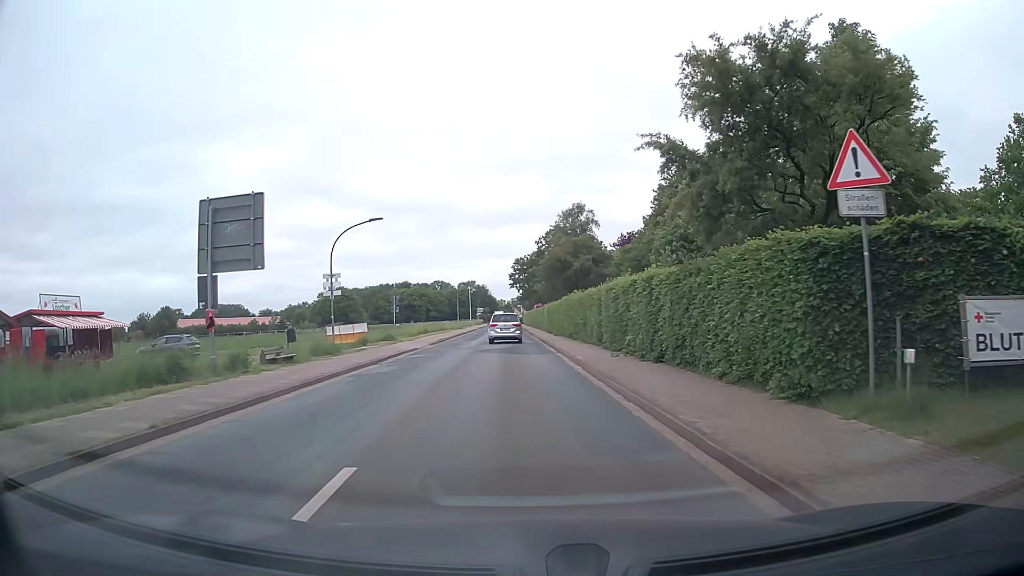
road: tertiary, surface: asphalt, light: Day
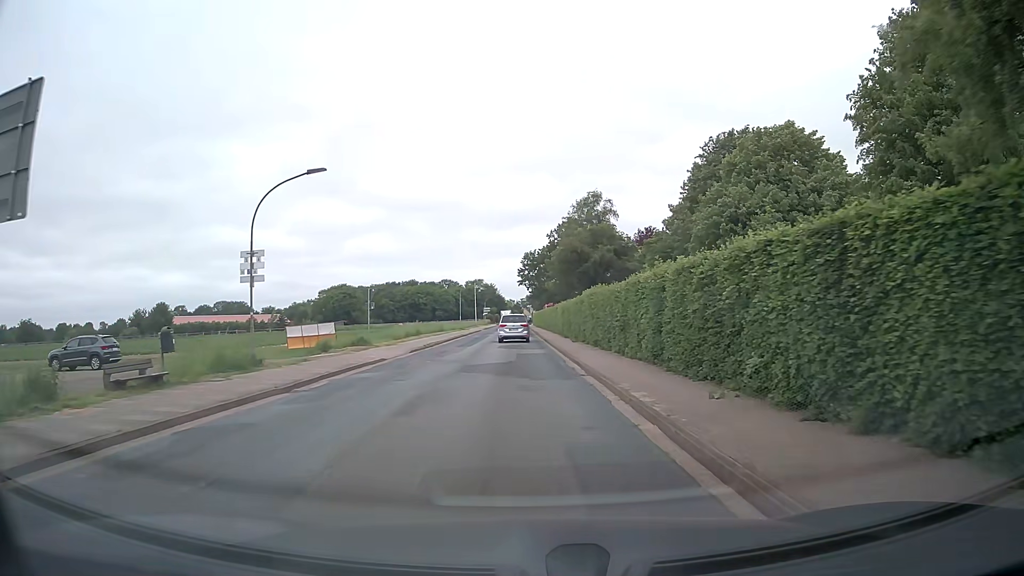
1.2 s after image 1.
(0.0, +10.0) m; 0°
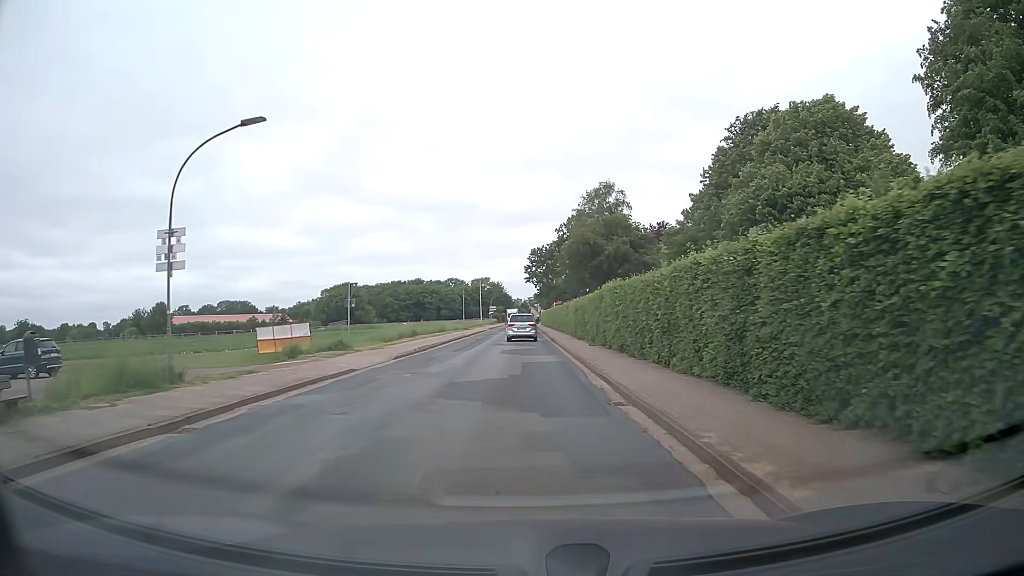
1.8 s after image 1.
(0.0, +5.6) m; 0°
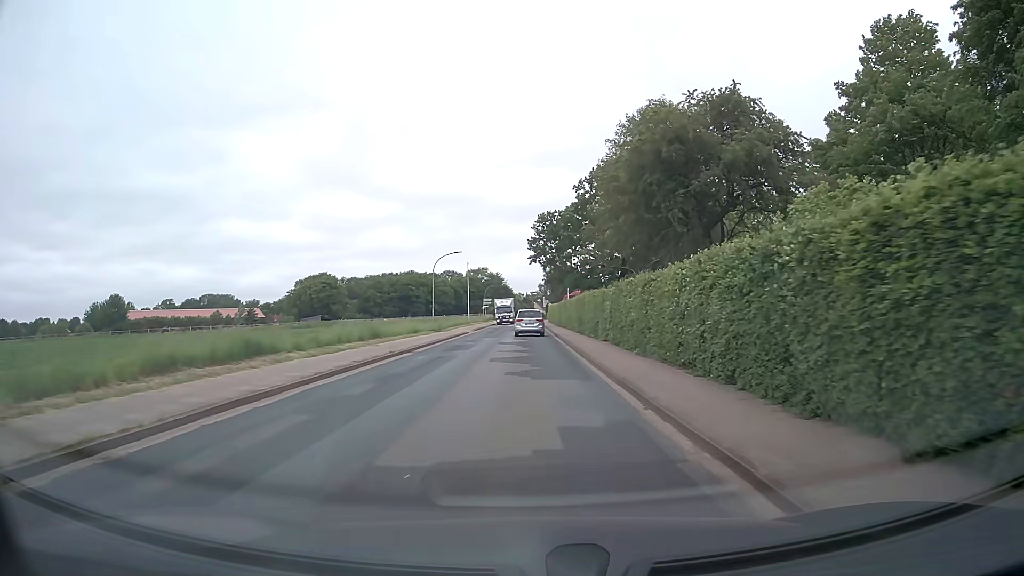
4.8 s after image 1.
(-0.5, +31.1) m; -1°
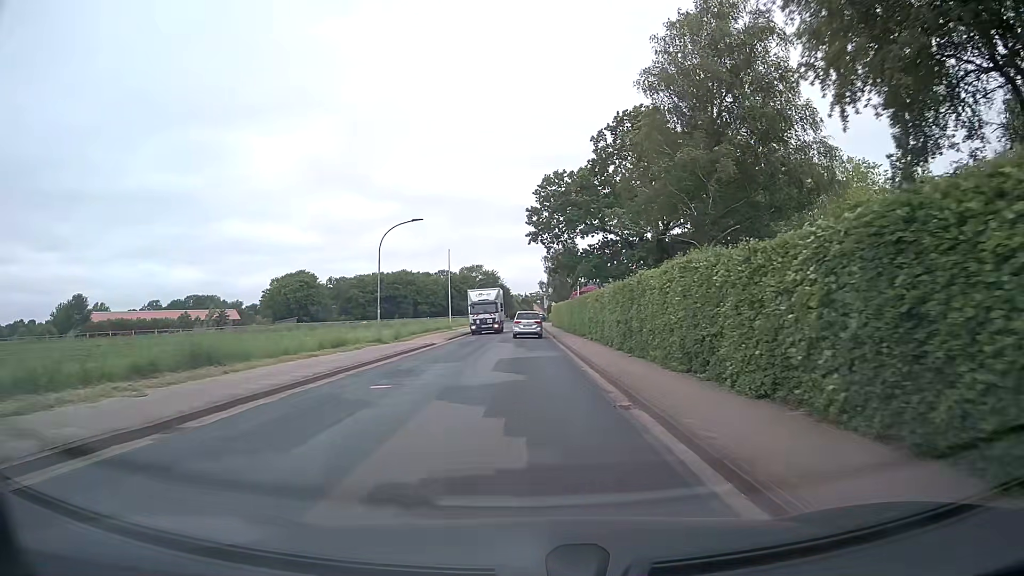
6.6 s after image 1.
(+0.1, +19.8) m; 0°
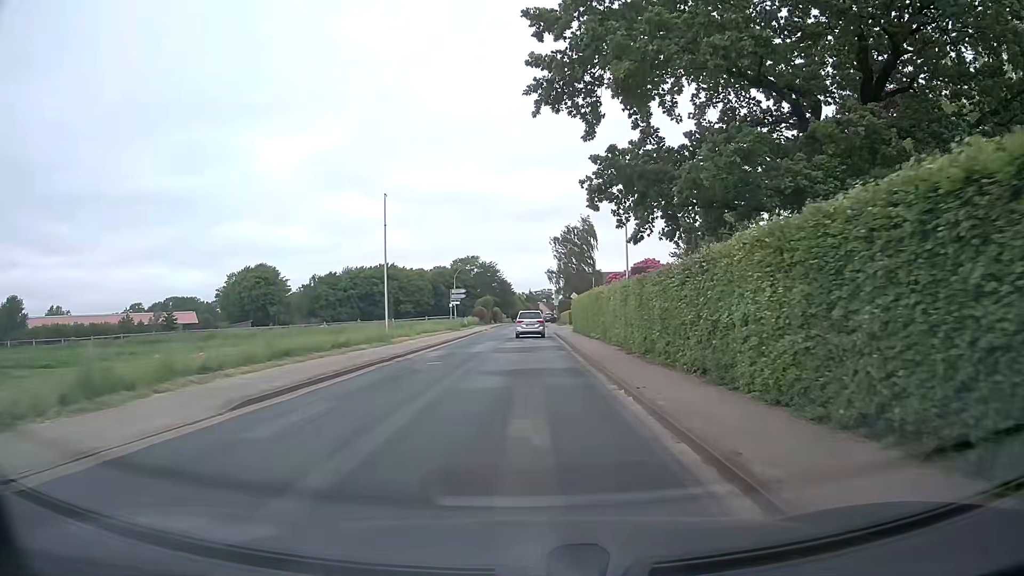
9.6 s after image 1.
(0.0, +32.1) m; 0°
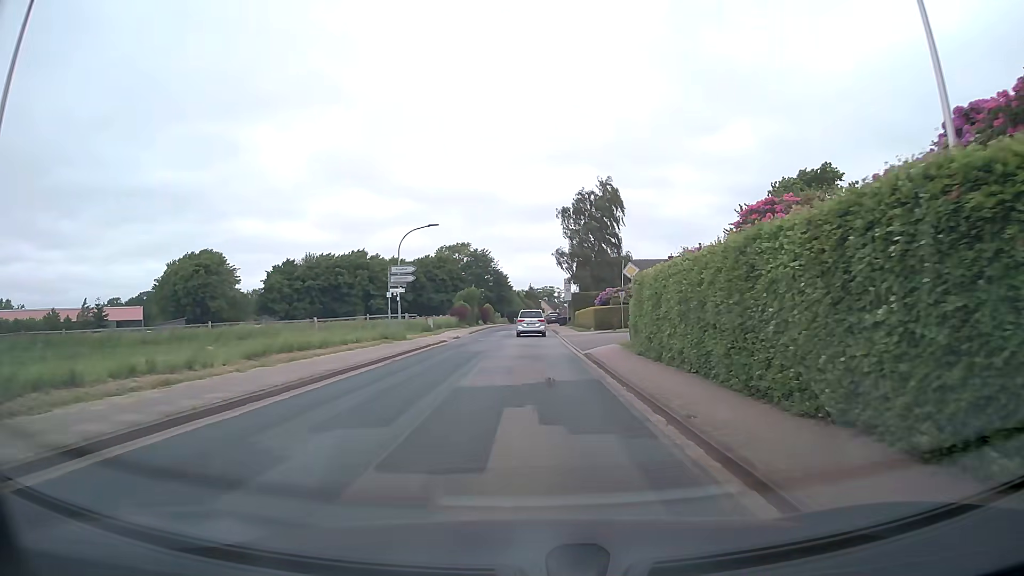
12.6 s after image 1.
(-0.1, +29.1) m; 0°
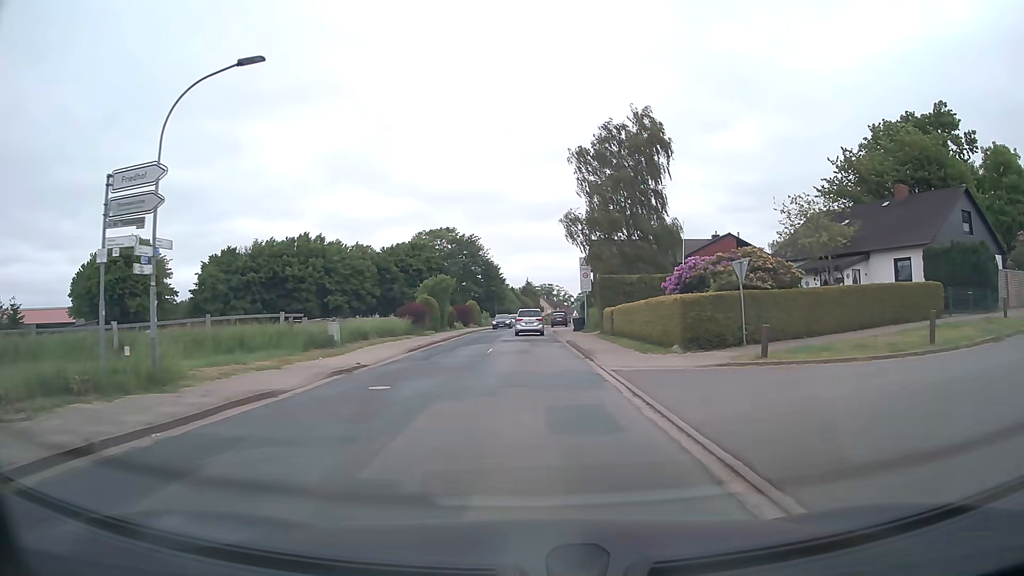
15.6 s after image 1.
(0.0, +26.2) m; 0°
(0, +10) (0, +20) (0, +30) (0, +40) (0, +50) (0, +60) (0, +70) (0, +80) (0, +90) (+1, +100) m
